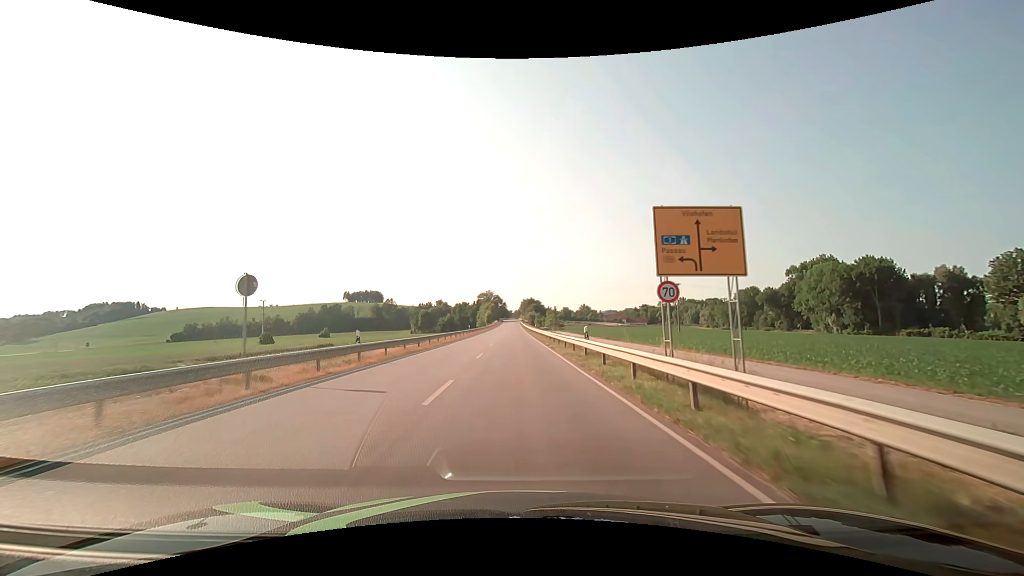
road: secondary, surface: asphalt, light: Day
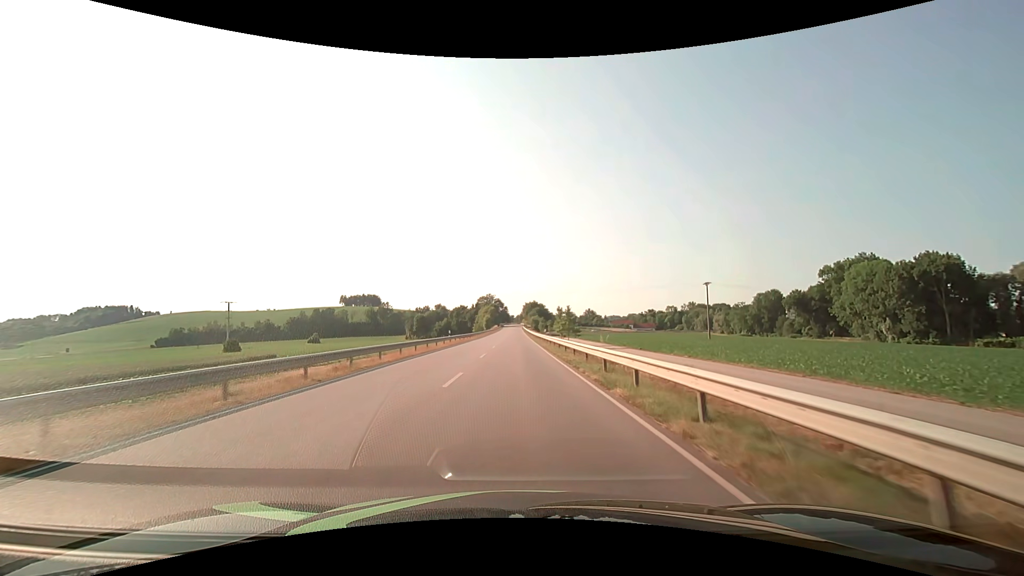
(0.0, +20.8) m; 0°
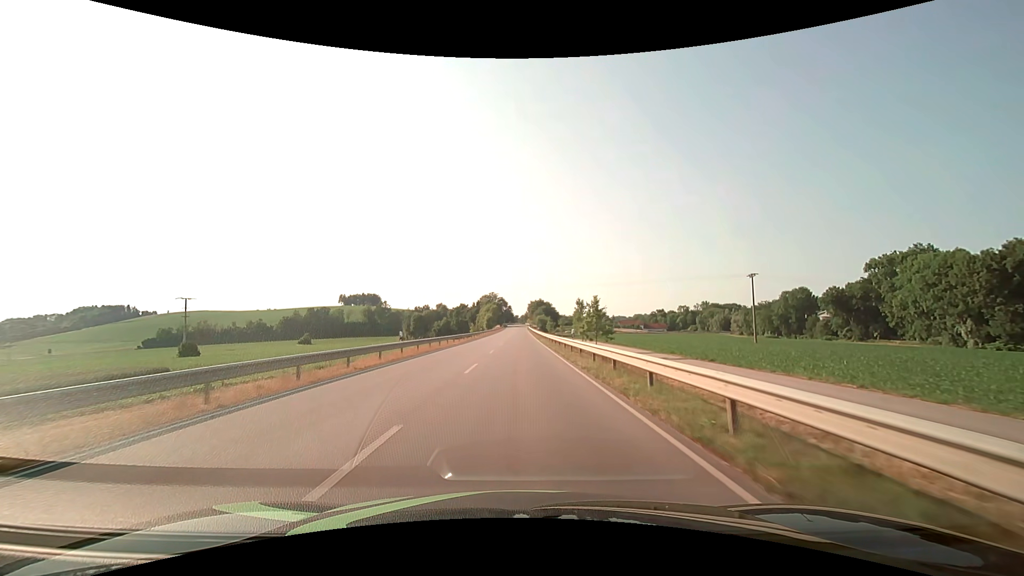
(-0.1, +21.0) m; 0°
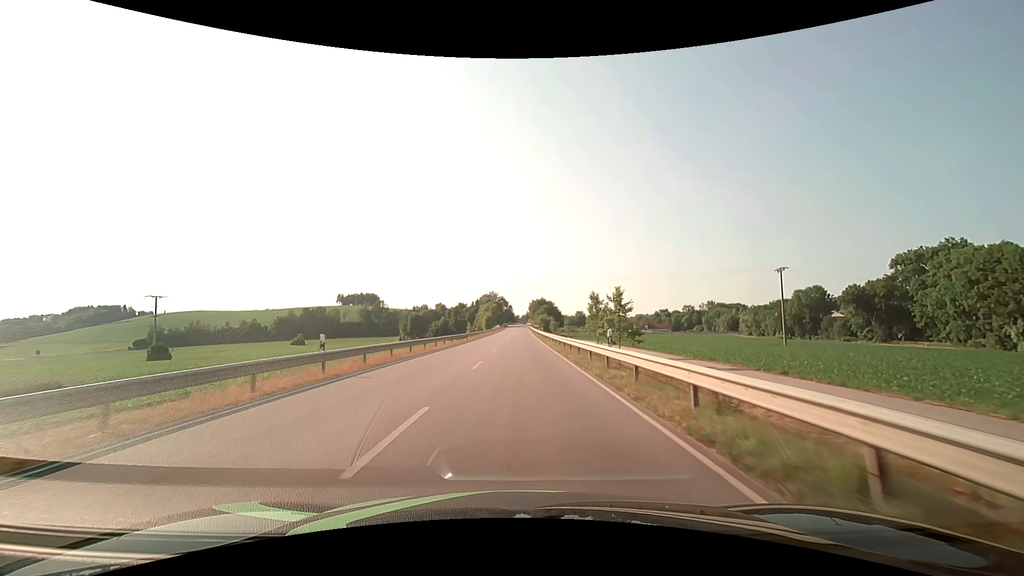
(0.0, +10.5) m; 0°
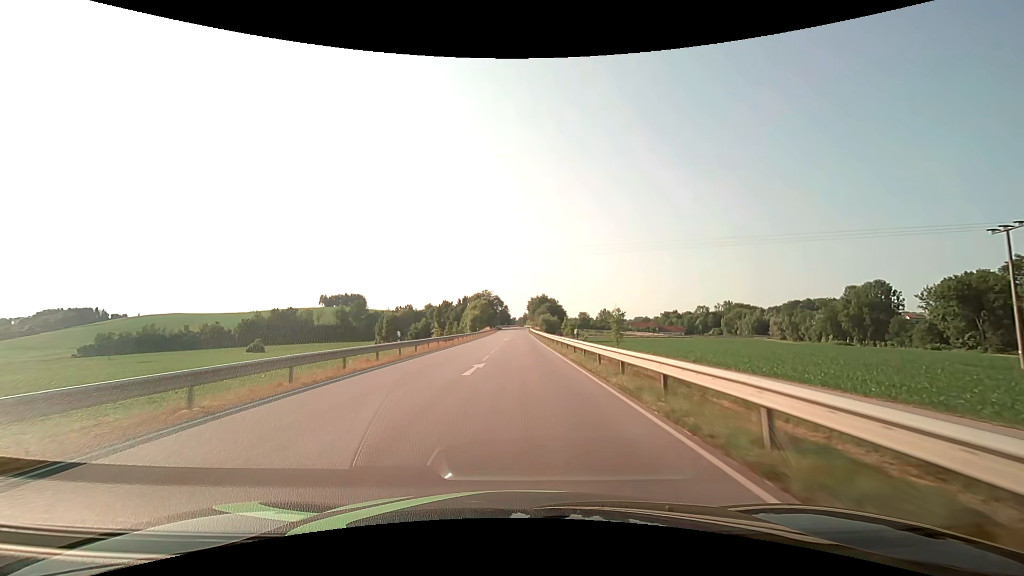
(+0.1, +42.5) m; 0°
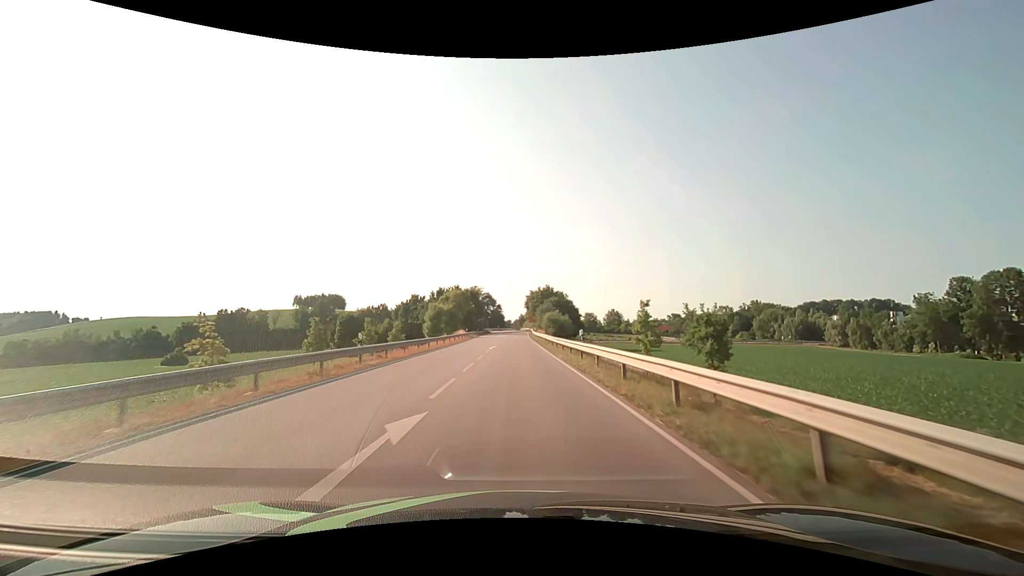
(+0.1, +53.6) m; 0°
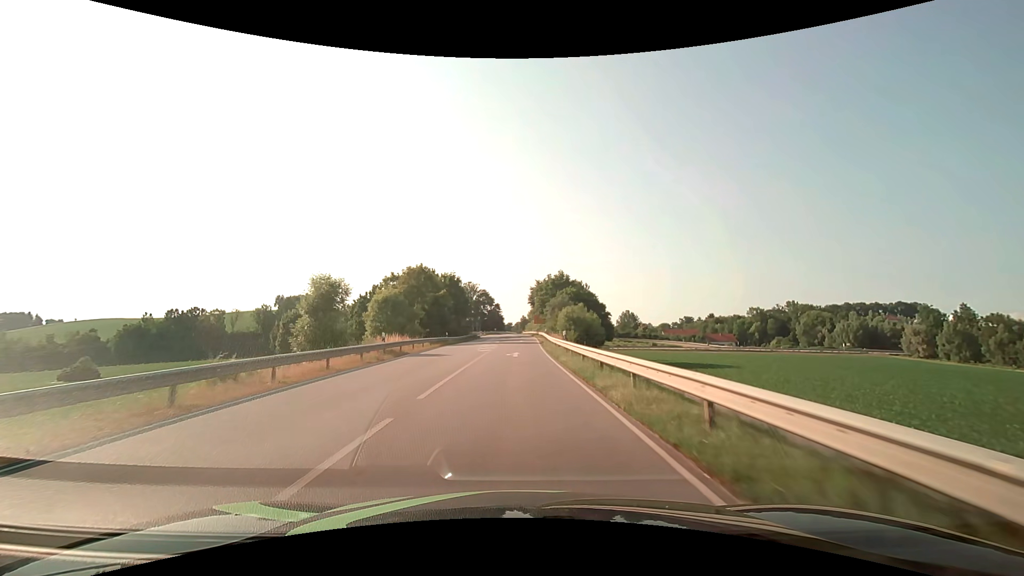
(0.0, +42.5) m; 0°
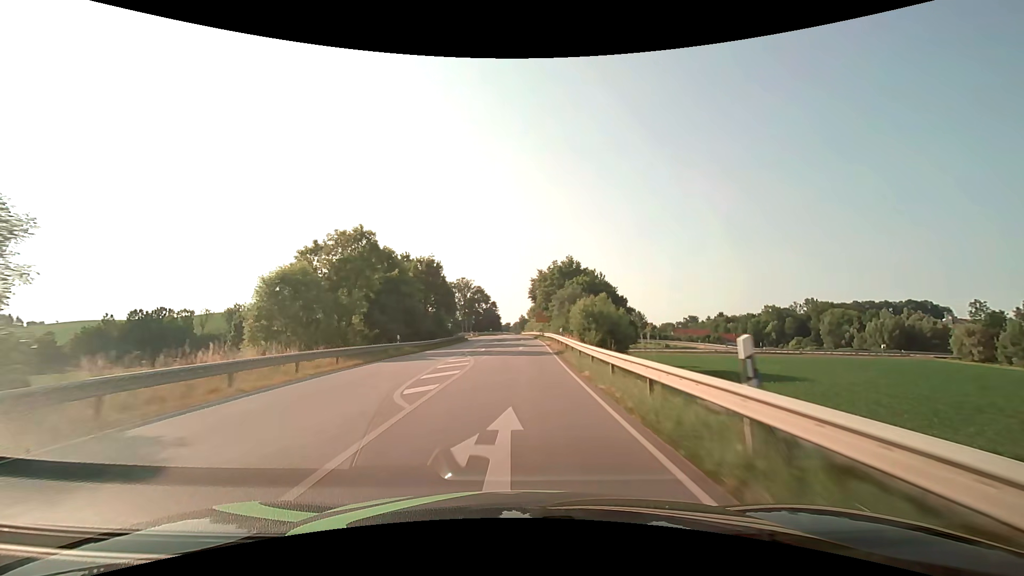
(0.0, +21.3) m; 0°
(0, +10) (0, +20) (0, +30) (0, +40) (0, +50) (0, +60) (0, +70) (0, +80) (0, +90) (-1, +100) m
